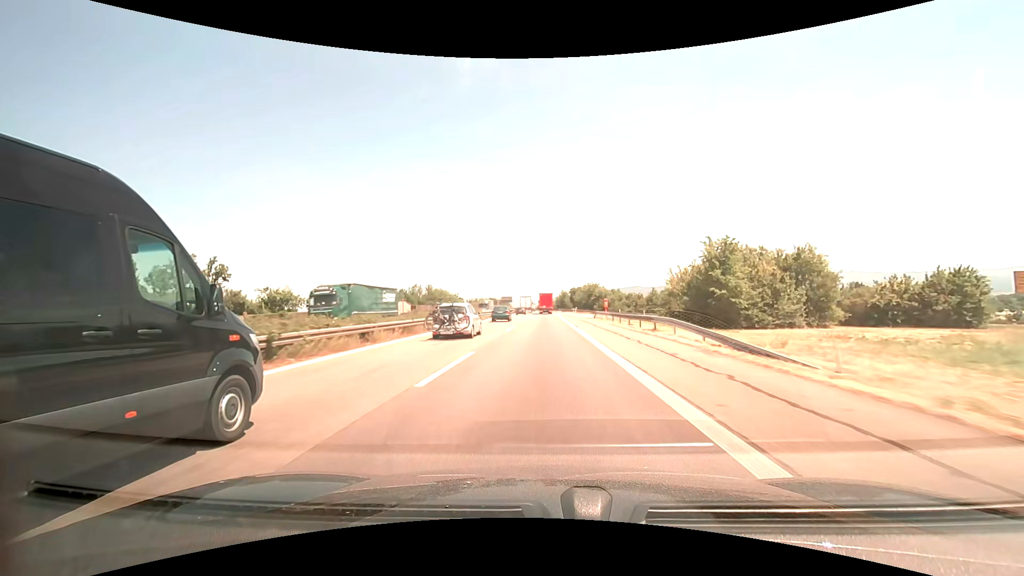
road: motorway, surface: asphalt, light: Day
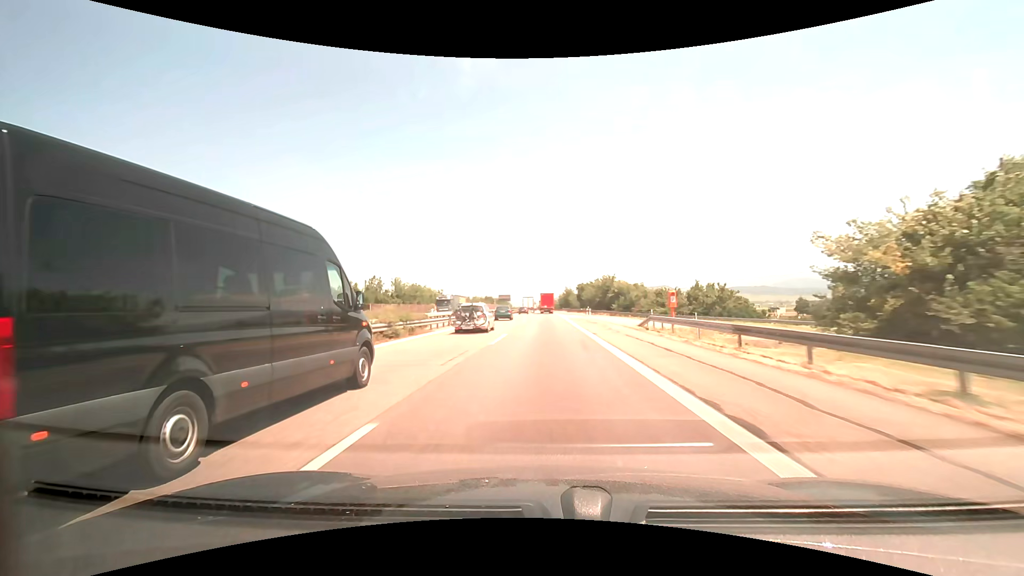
(-0.1, +27.0) m; 0°
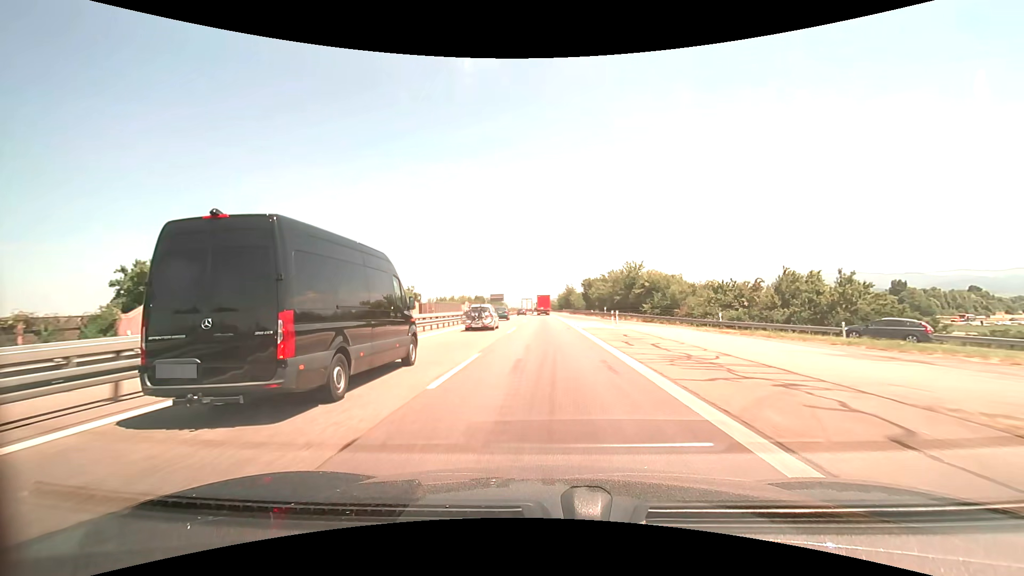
(+0.1, +27.2) m; 0°
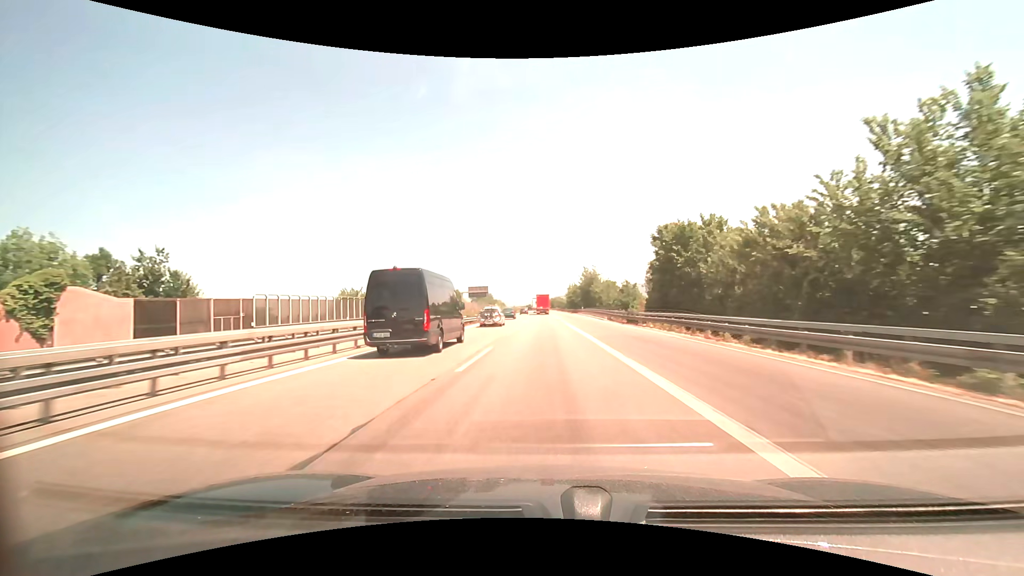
(0.0, +69.5) m; 0°
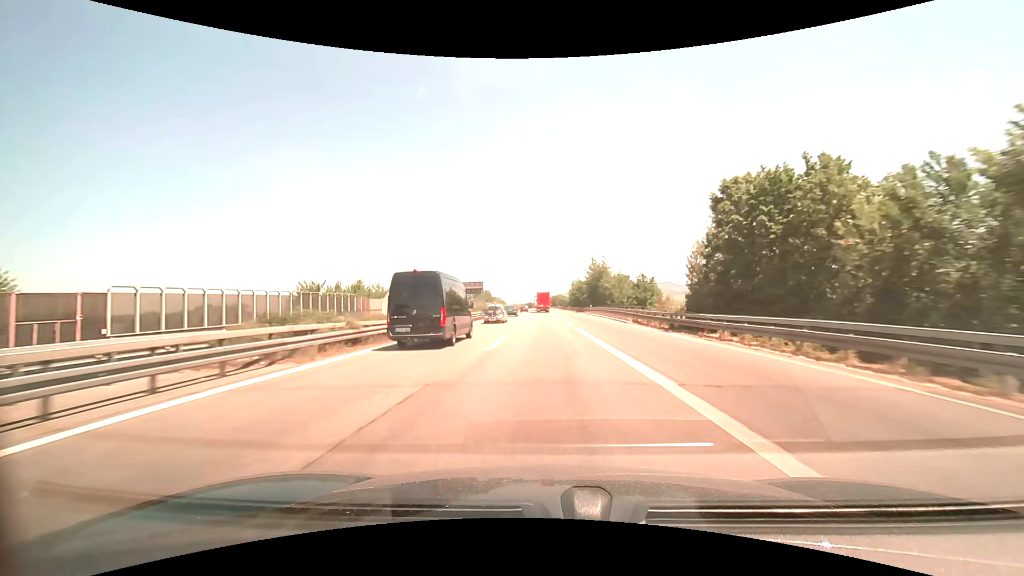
(0.0, +14.2) m; 0°
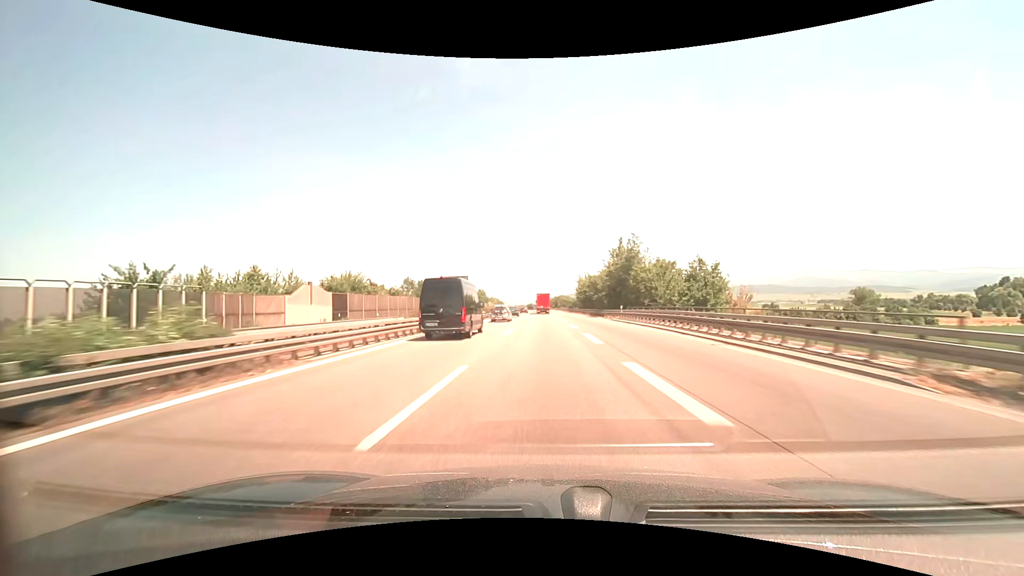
(0.0, +28.6) m; 0°
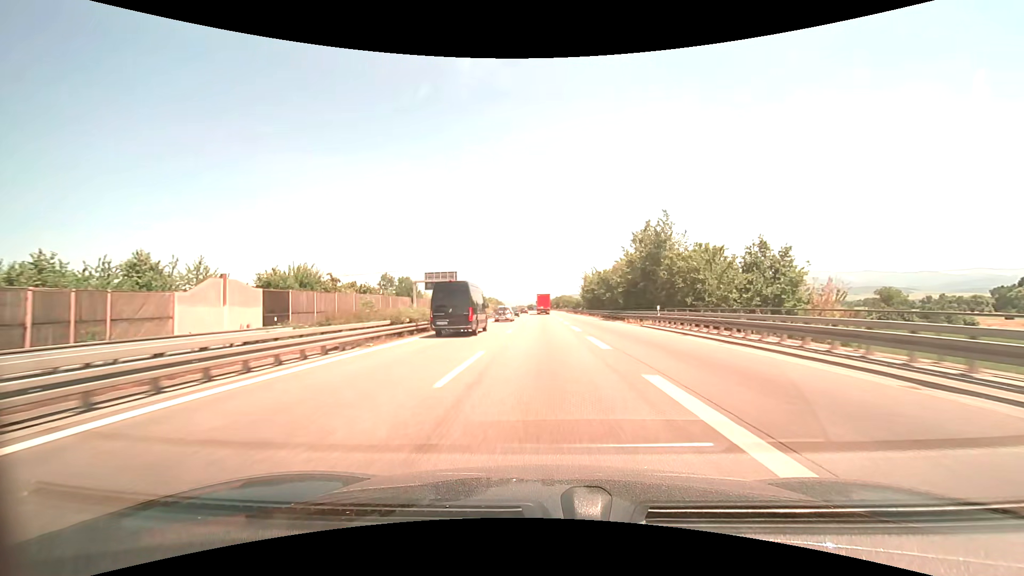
(0.0, +14.4) m; 0°
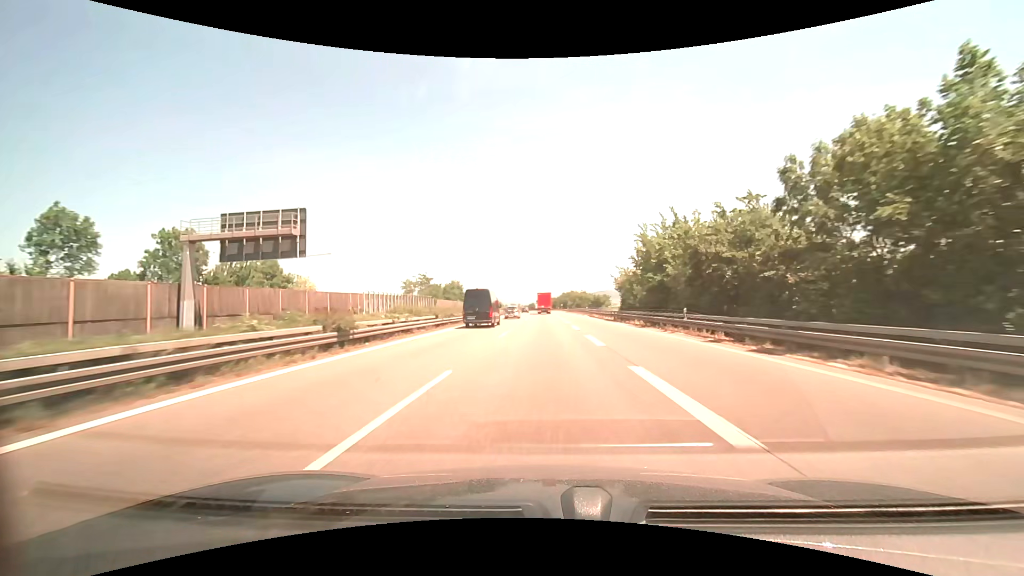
(-0.1, +58.4) m; 0°
(0, +10) (0, +20) (0, +30) (0, +40) (0, +50) (0, +60) (0, +70) (0, +80) (-1, +90) (-1, +100) m
